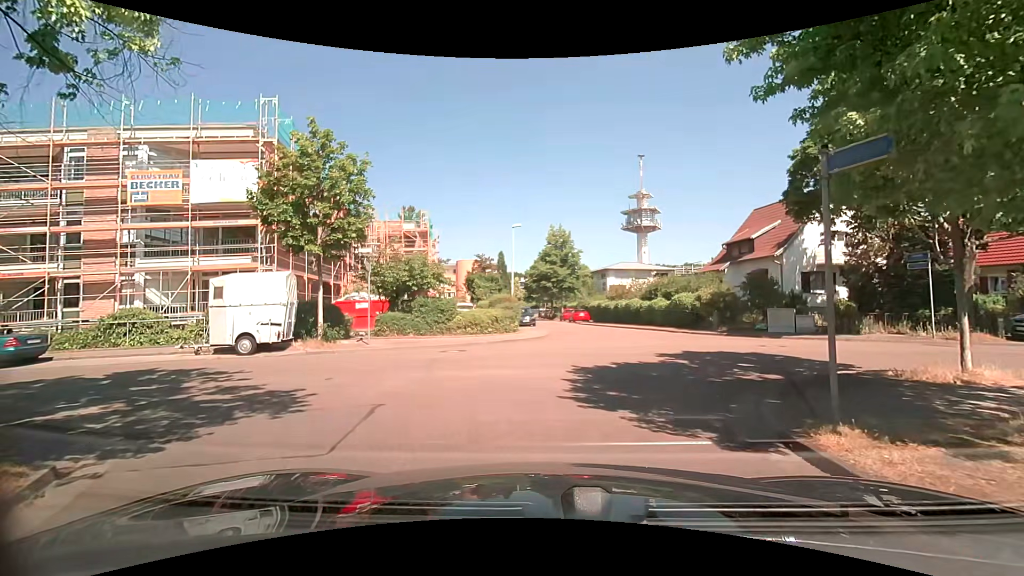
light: Day
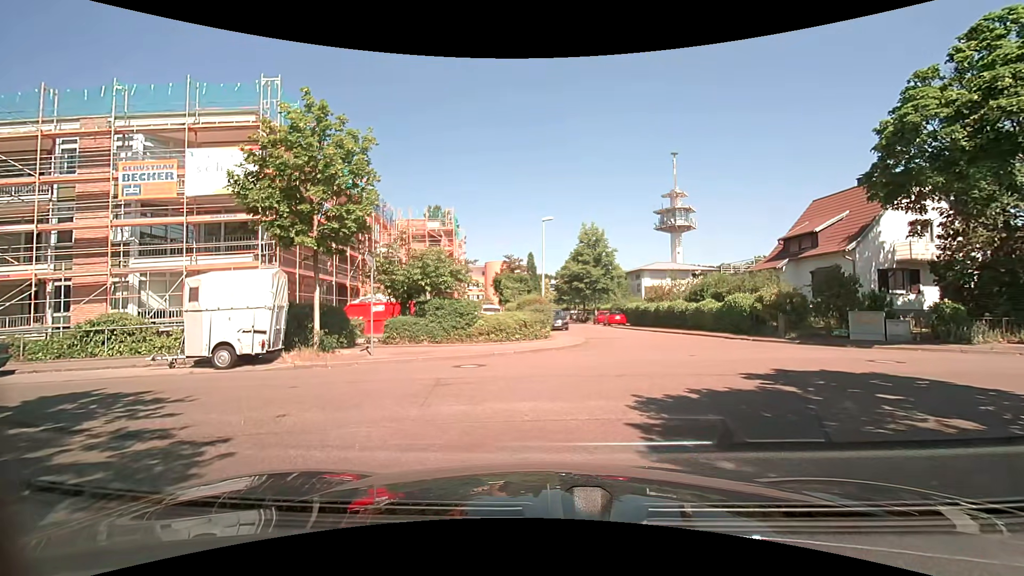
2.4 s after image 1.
(-0.1, +3.0) m; -1°
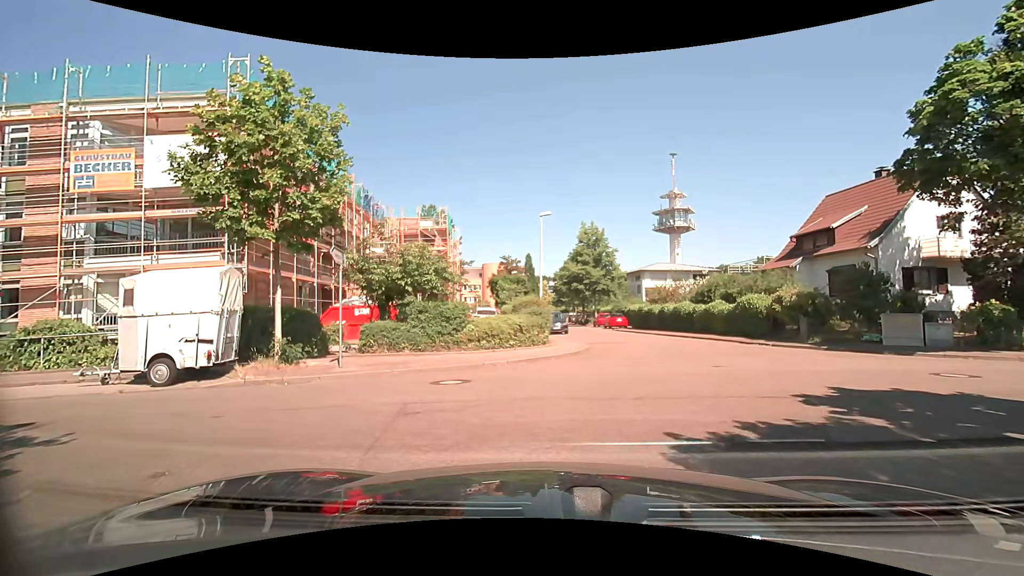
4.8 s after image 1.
(0.0, +2.1) m; 0°
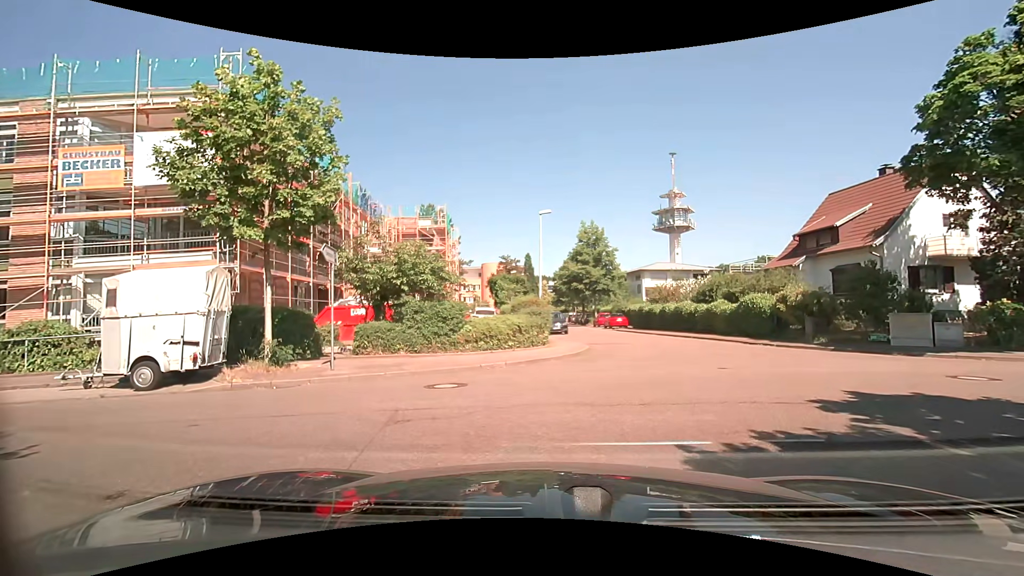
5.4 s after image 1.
(0.0, +0.4) m; 0°
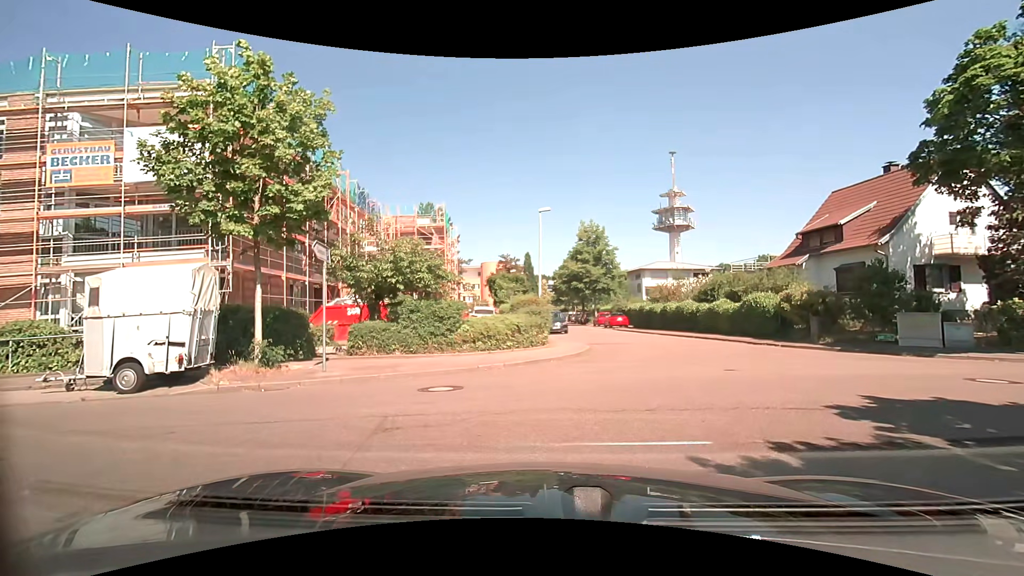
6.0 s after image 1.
(0.0, +0.4) m; 0°
